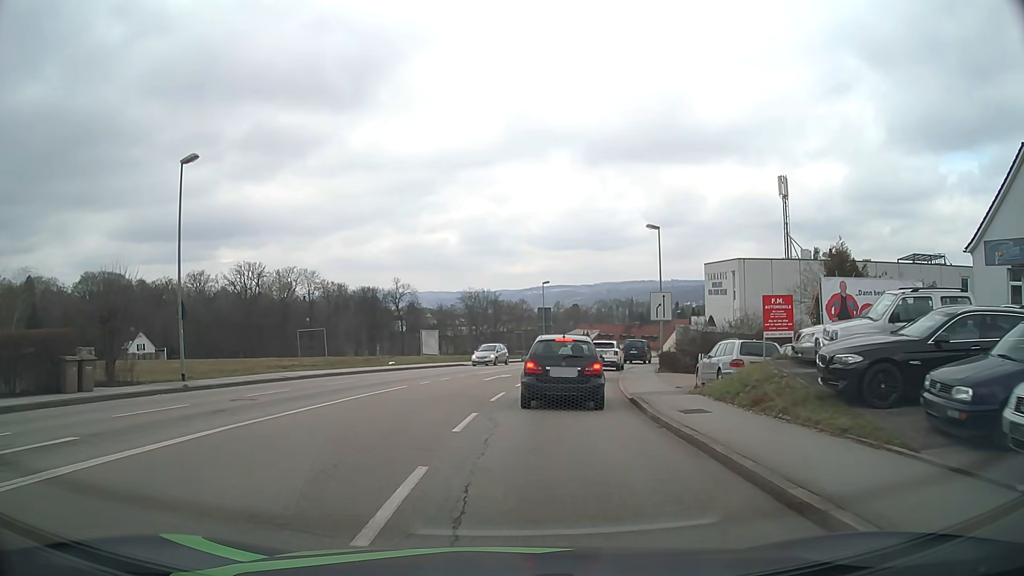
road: tertiary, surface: asphalt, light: Day
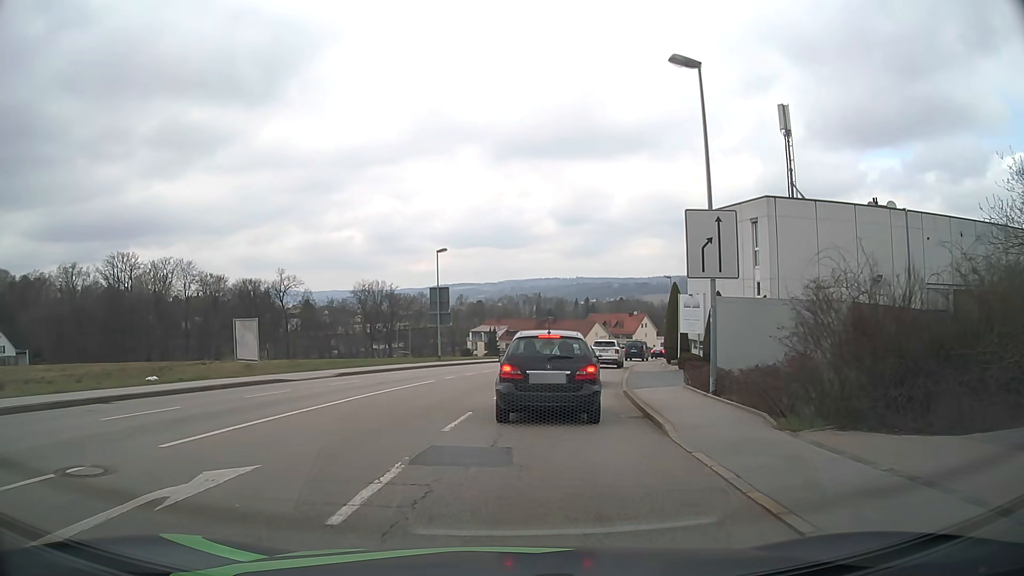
(+1.7, +23.5) m; +8°
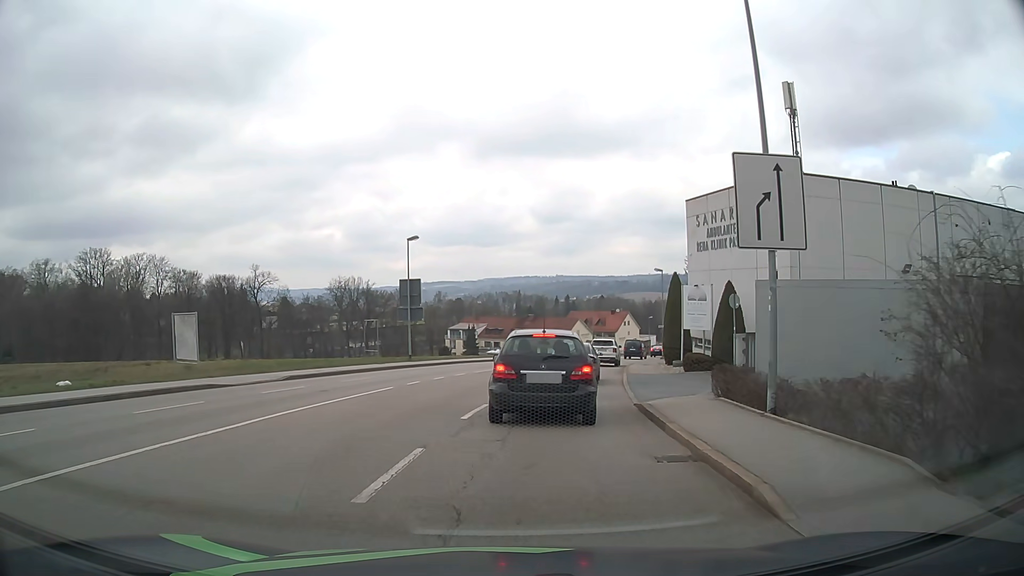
(+0.1, +4.8) m; +2°
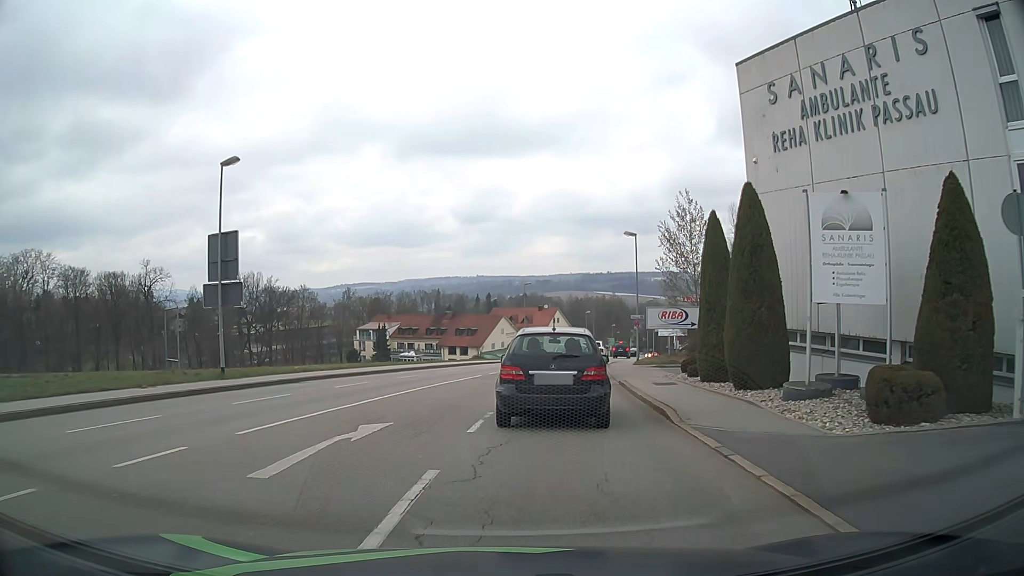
(+1.2, +20.1) m; +7°
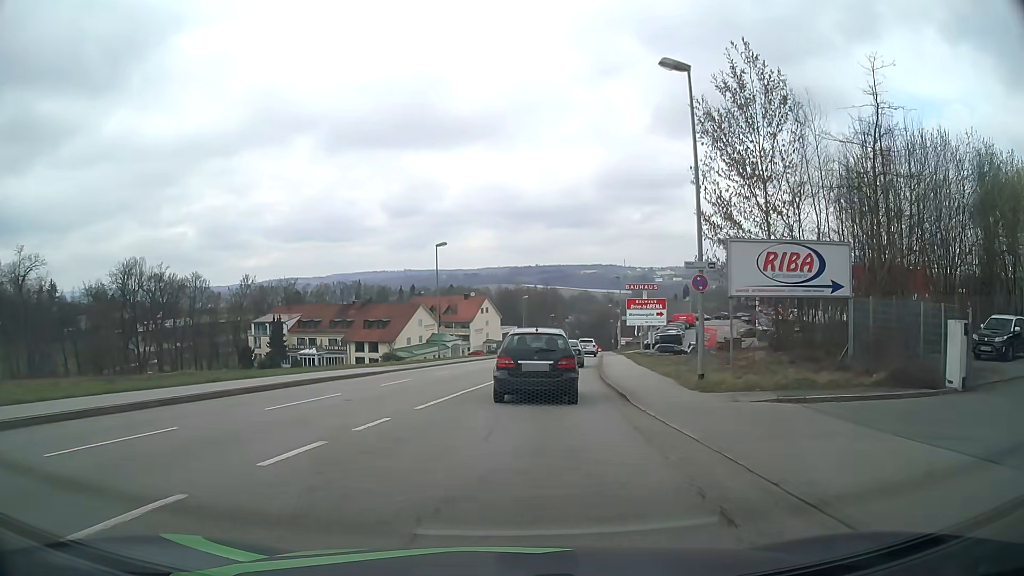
(+1.6, +25.8) m; +6°
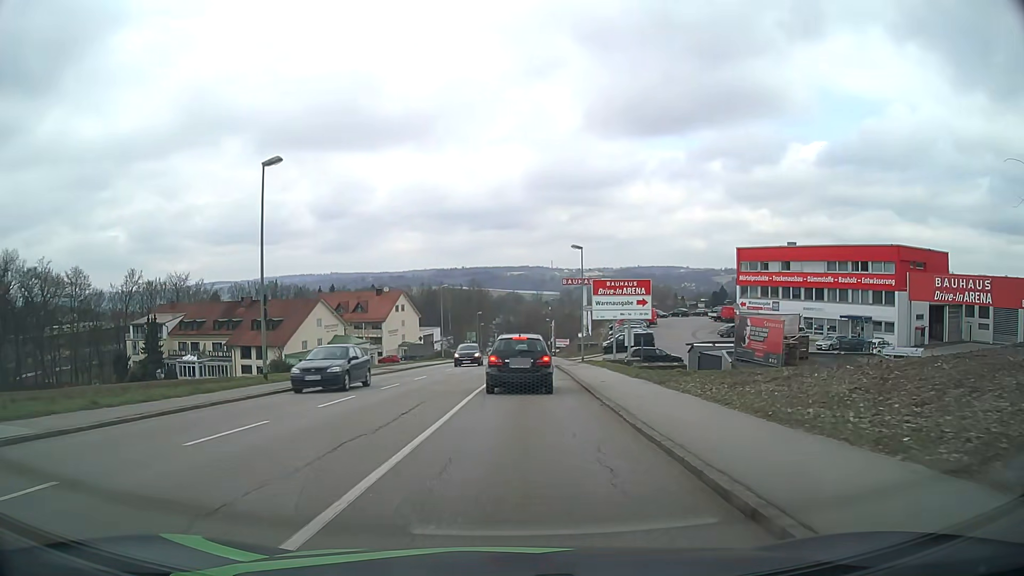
(+1.4, +23.2) m; +7°
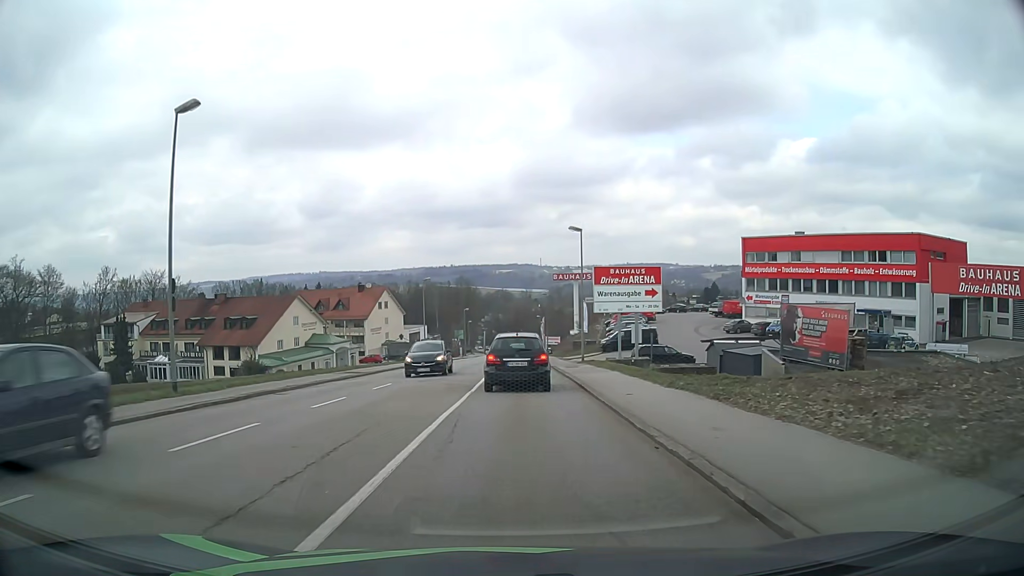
(+0.1, +6.4) m; +1°
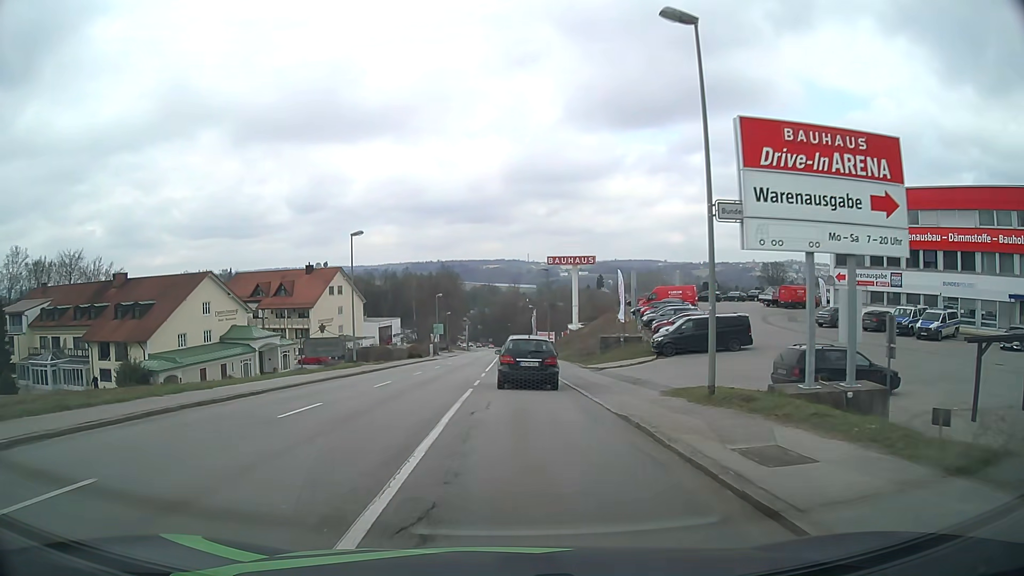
(+0.5, +26.9) m; +1°
(0, +10) (0, +20) (0, +30) (0, +40) (0, +50) (0, +60) (0, +70) (+1, +80) (+1, +90) (+1, +100) m
